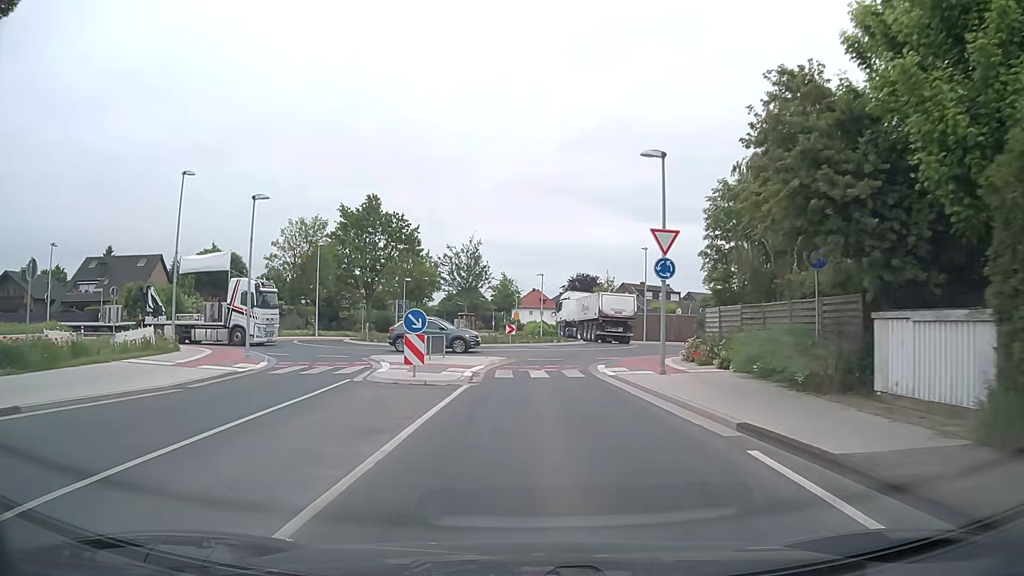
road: secondary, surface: asphalt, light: Day
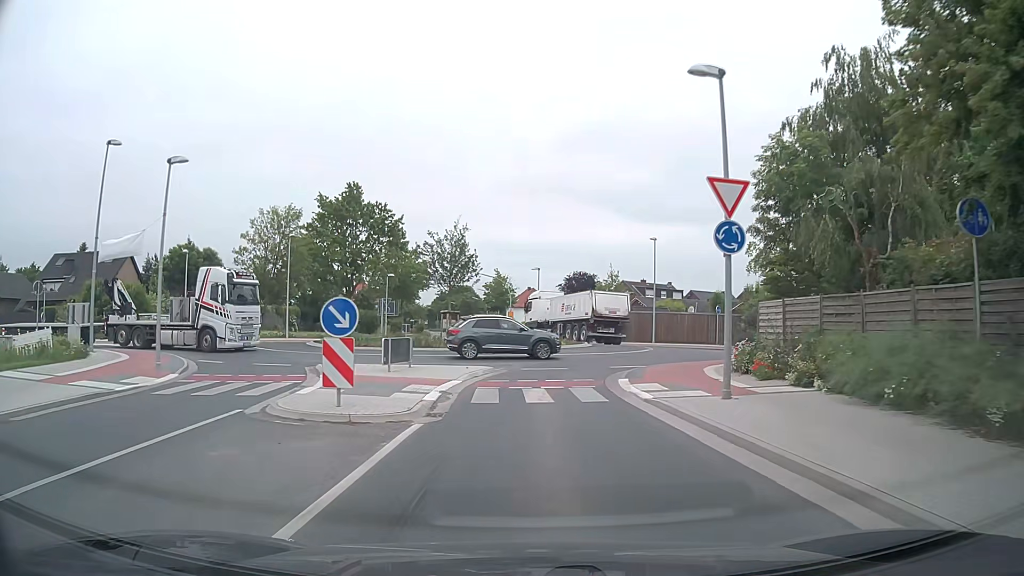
(0.0, +6.1) m; 0°
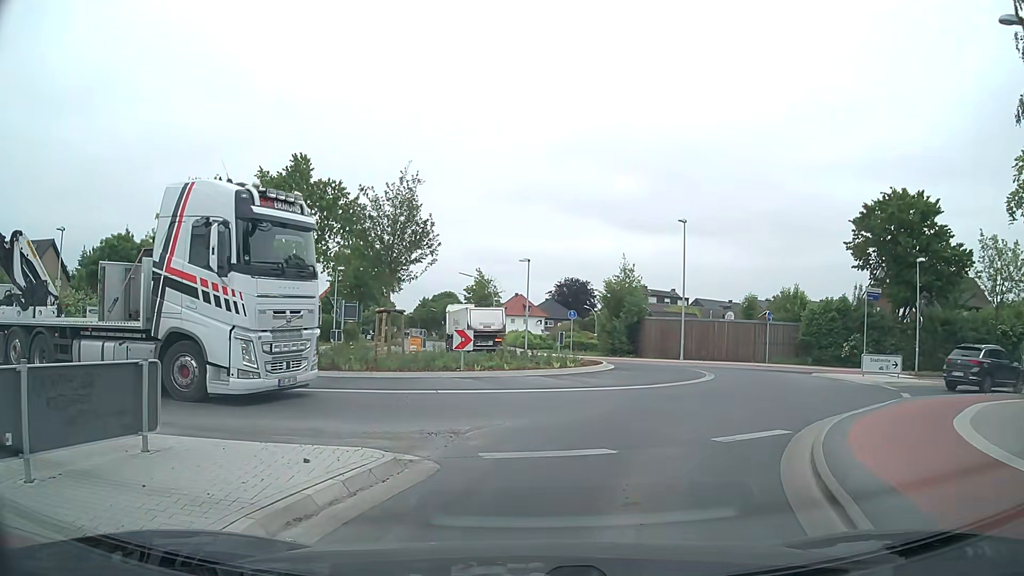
(+0.1, +12.7) m; +1°
